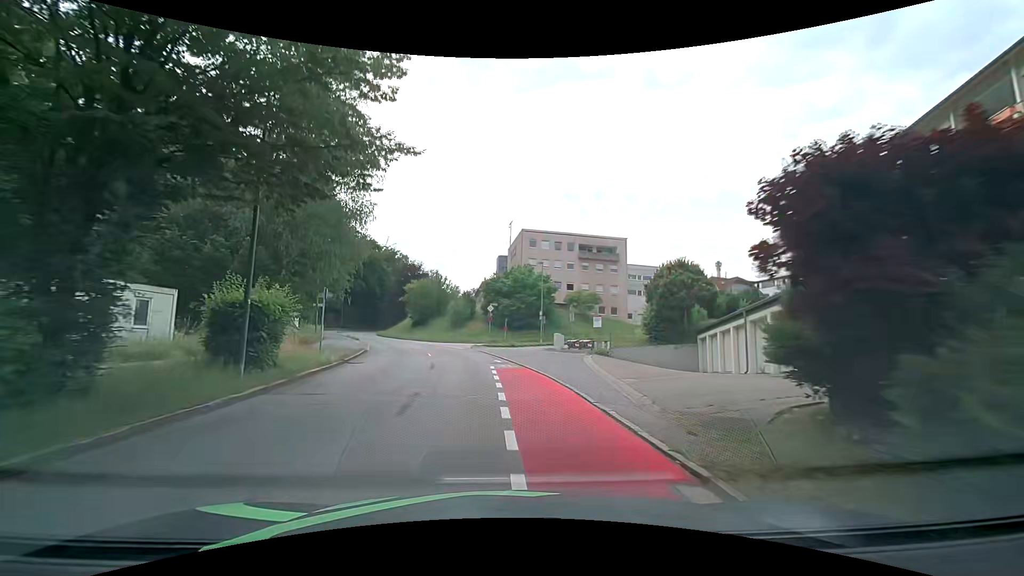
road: tertiary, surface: asphalt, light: Day
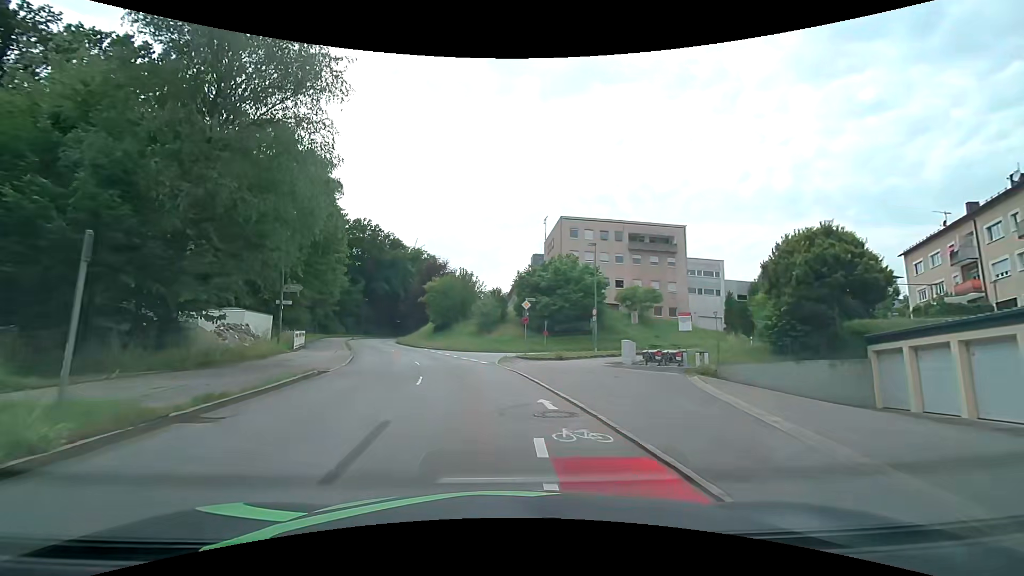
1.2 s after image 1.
(-0.3, +12.2) m; -4°
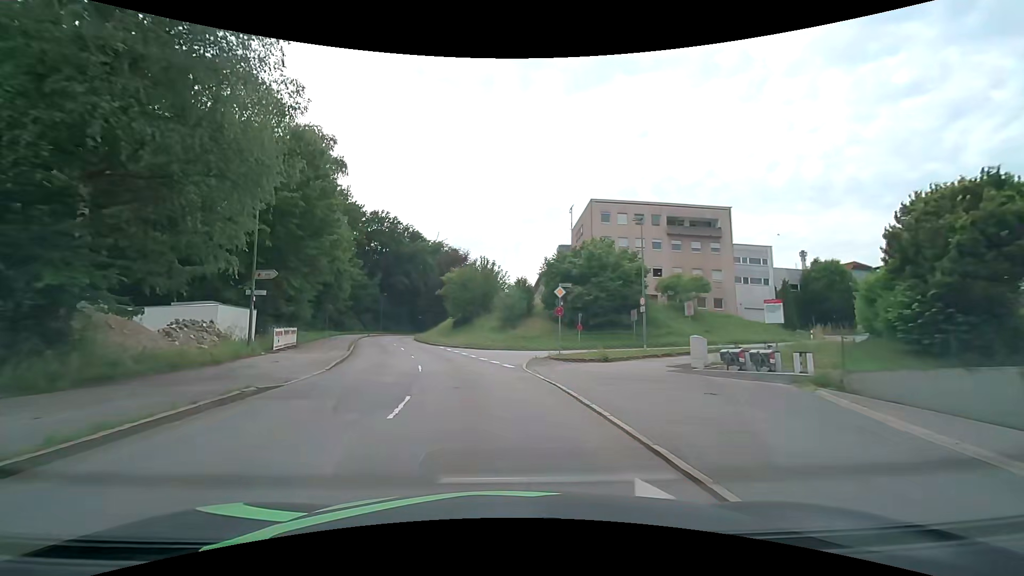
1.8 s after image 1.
(-0.1, +6.1) m; -3°
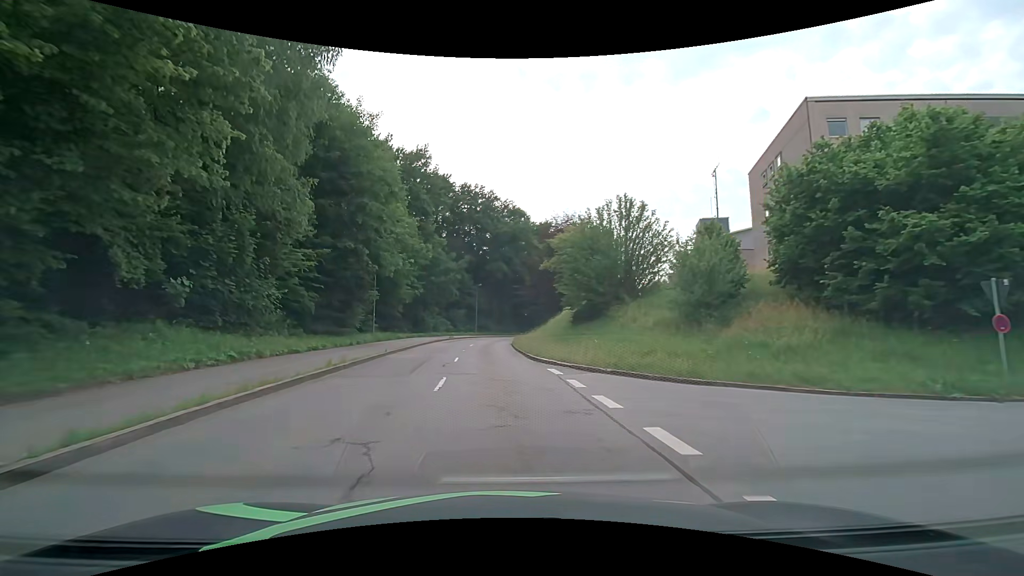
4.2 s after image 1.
(-2.6, +24.5) m; -12°
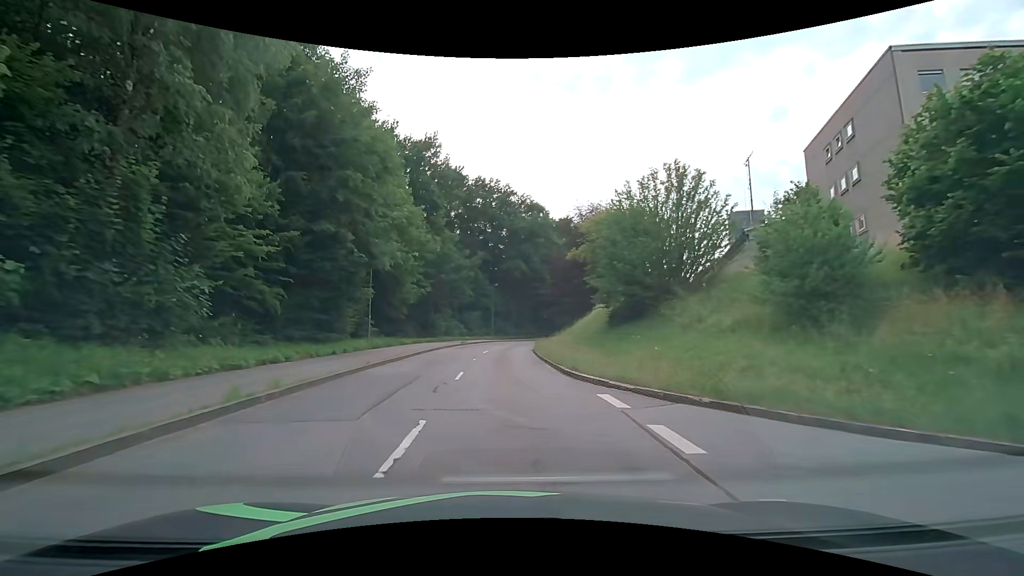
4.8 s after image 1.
(-0.1, +6.2) m; -2°
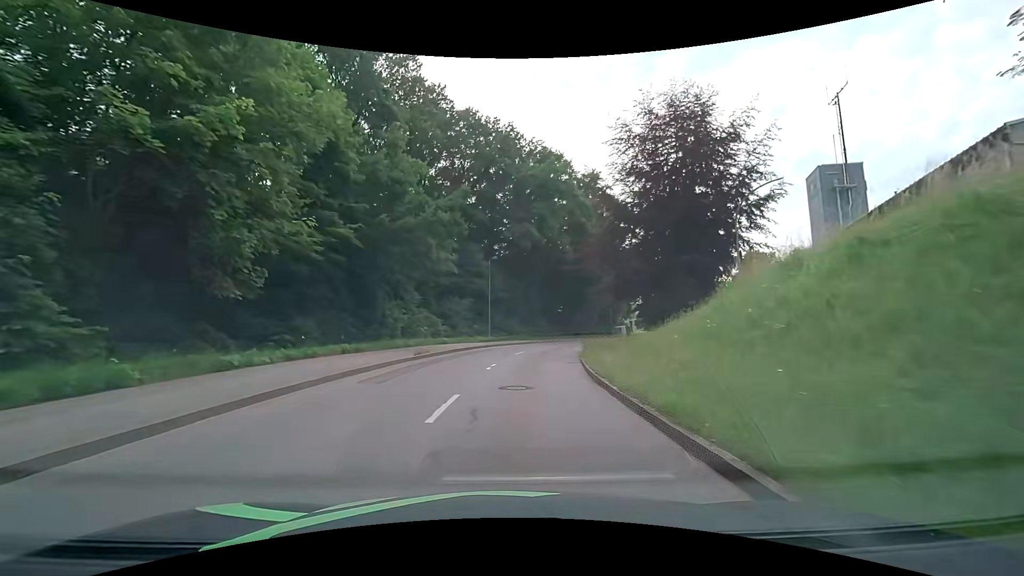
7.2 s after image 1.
(-0.2, +24.9) m; +1°
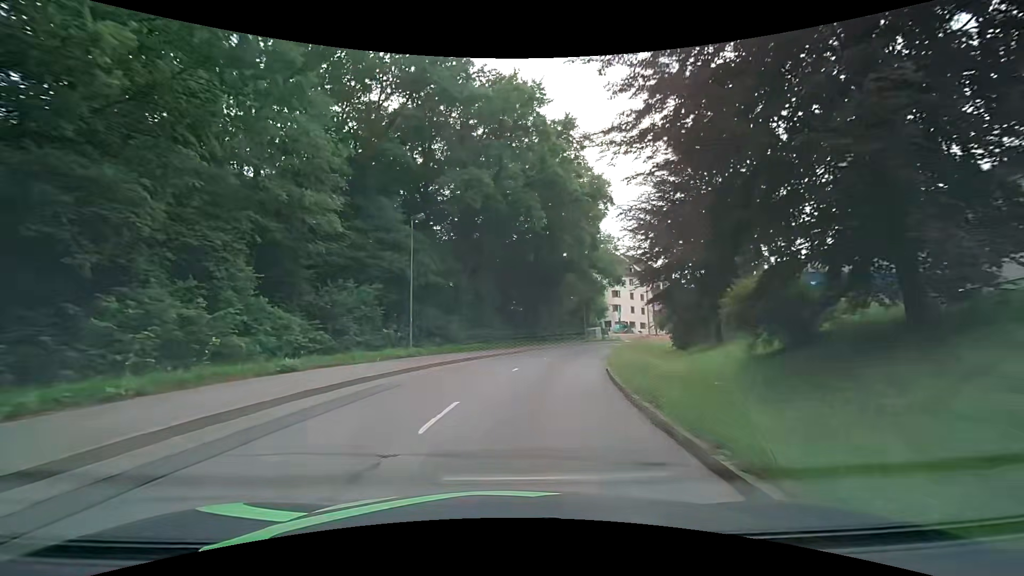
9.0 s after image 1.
(+0.7, +18.6) m; +5°
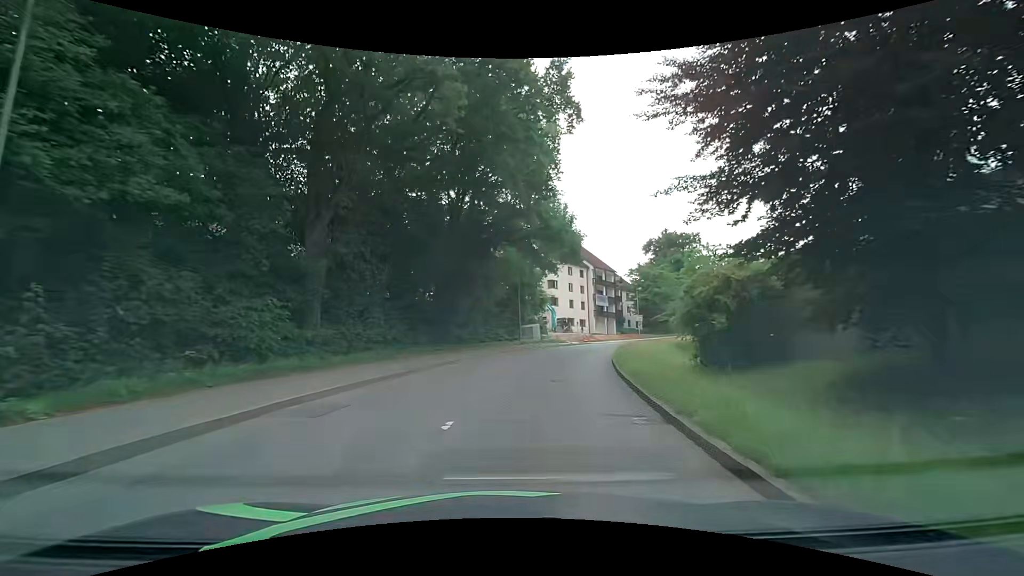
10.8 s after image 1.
(+1.4, +18.6) m; +9°
(0, +10) (+2, +20) (+4, +30) (+7, +39) (+11, +48) (+16, +57) (+21, +66) (+27, +73) (+34, +81) (+41, +88) m
